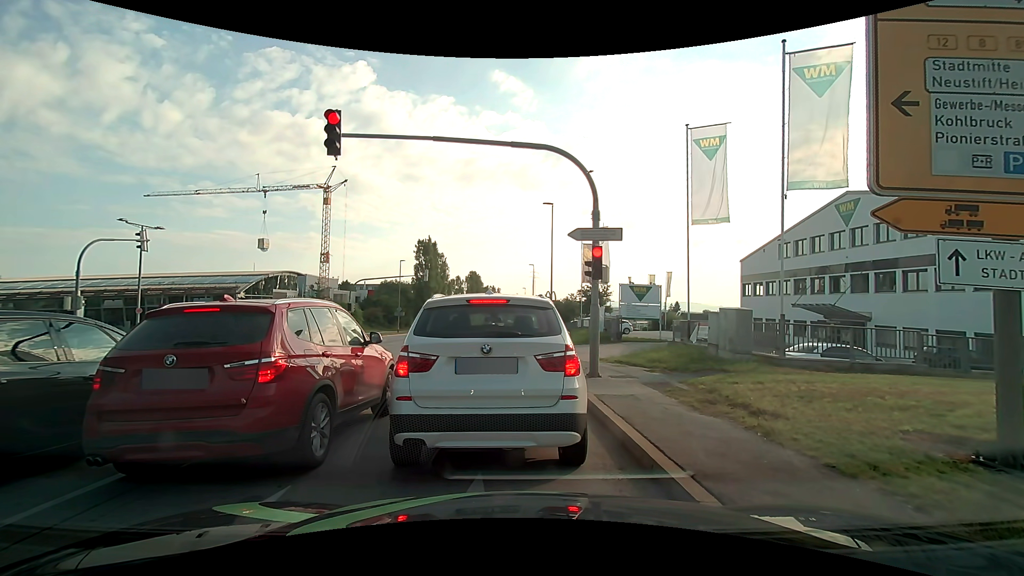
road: secondary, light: Day
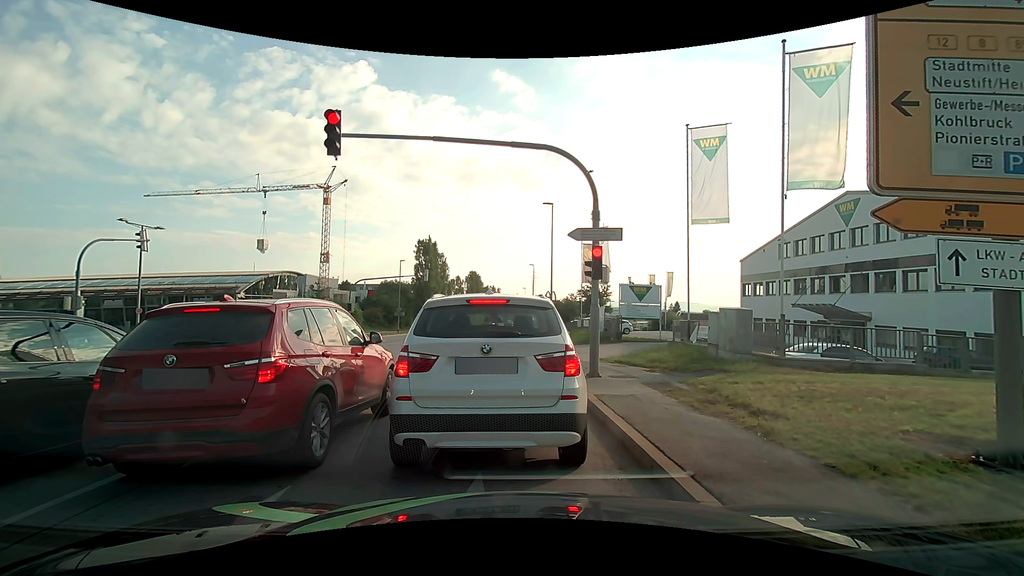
(0.0, 0.0) m; 0°
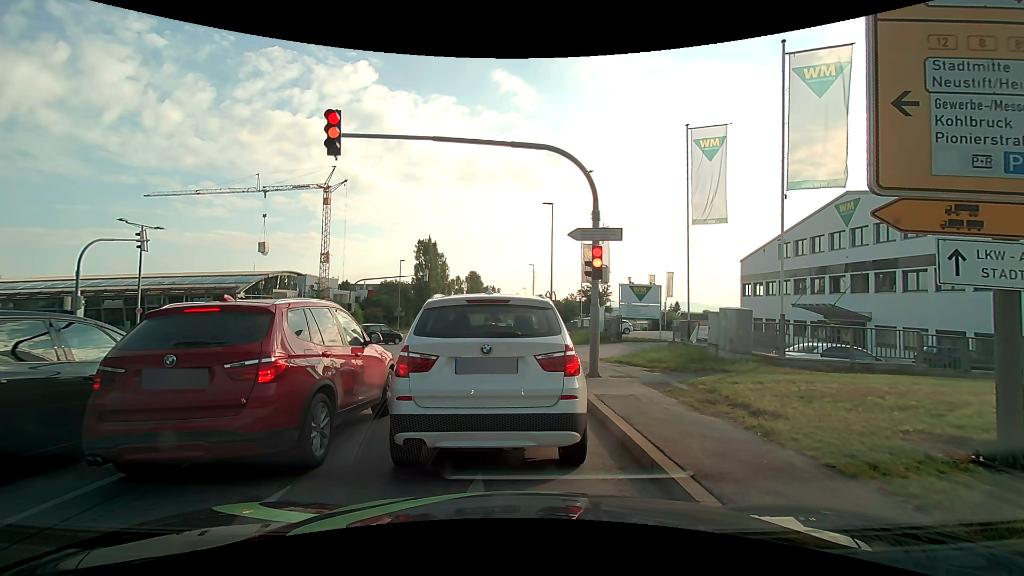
(0.0, 0.0) m; 0°
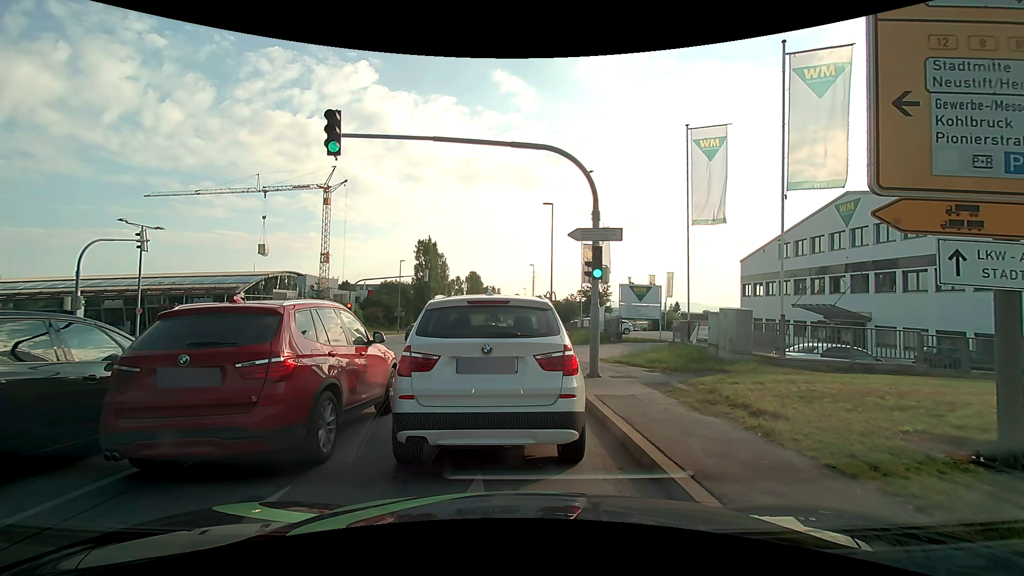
(0.0, 0.0) m; 0°
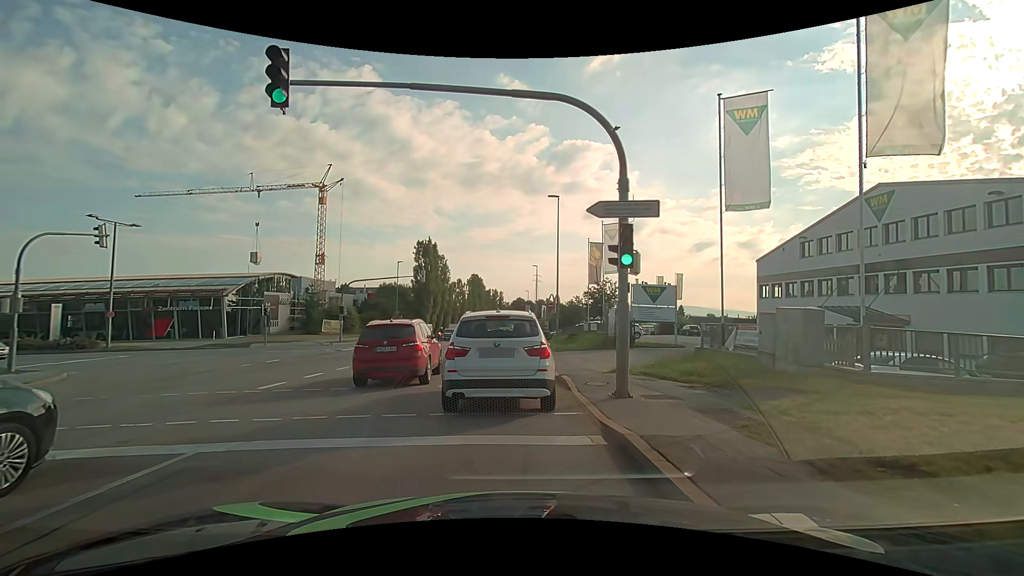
(-0.1, +3.3) m; -2°
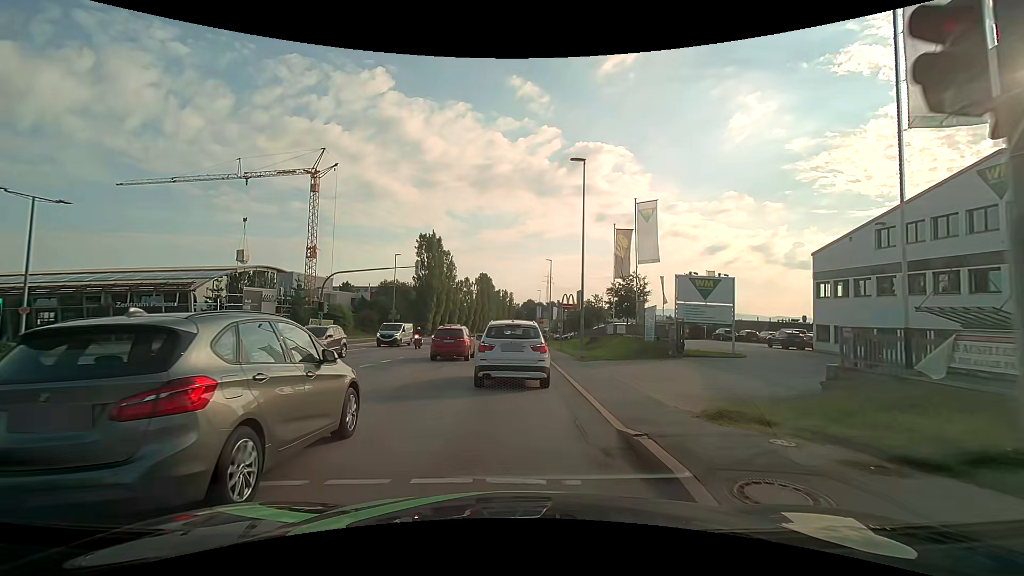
(-0.1, +7.9) m; -1°
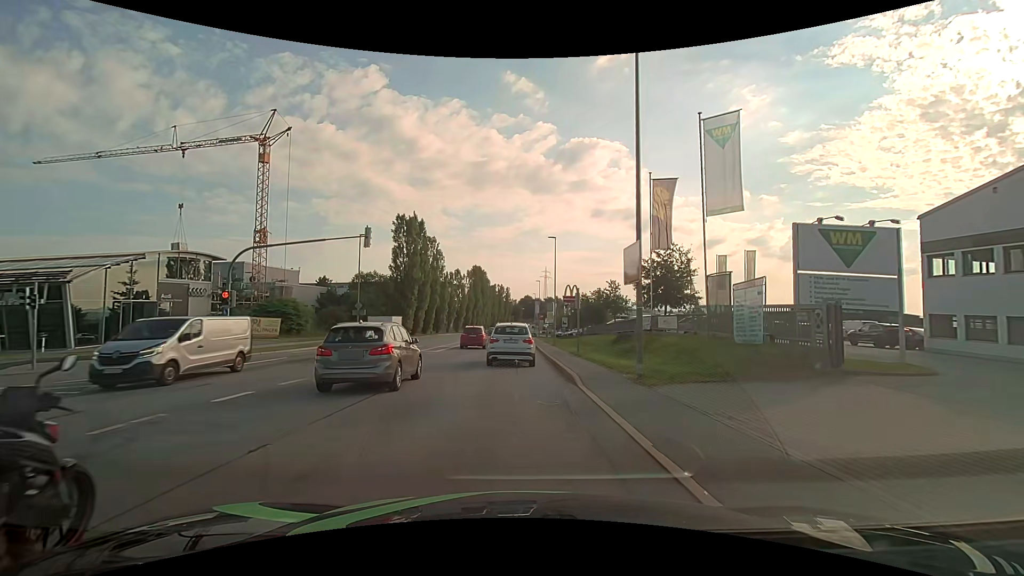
(0.0, +12.7) m; 0°
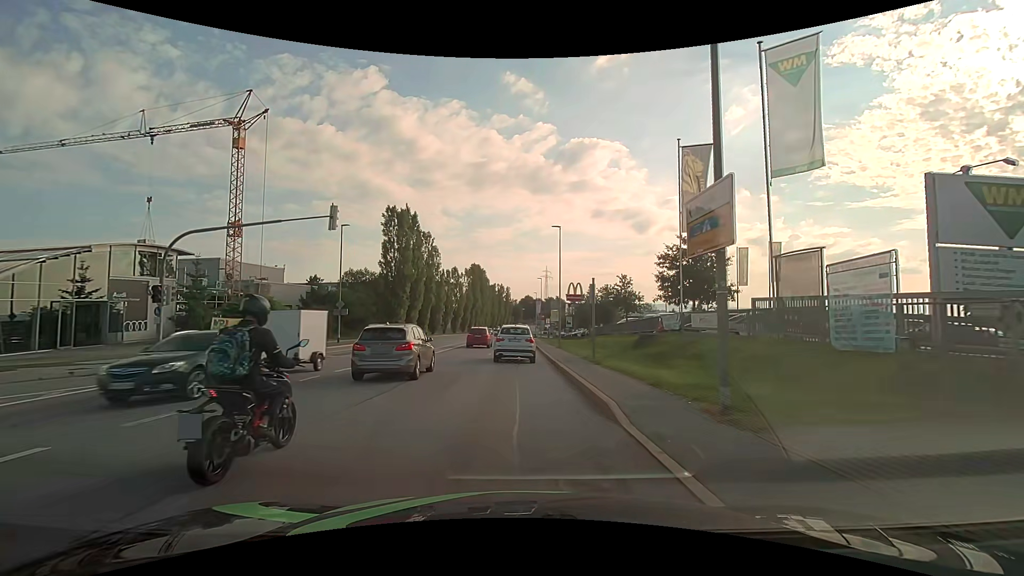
(0.0, +5.3) m; 0°
(0, +10) (0, +20) (0, +30) (0, +40) (0, +50) (0, +60) (0, +70) (0, +80) (0, +90) (0, +100) m
